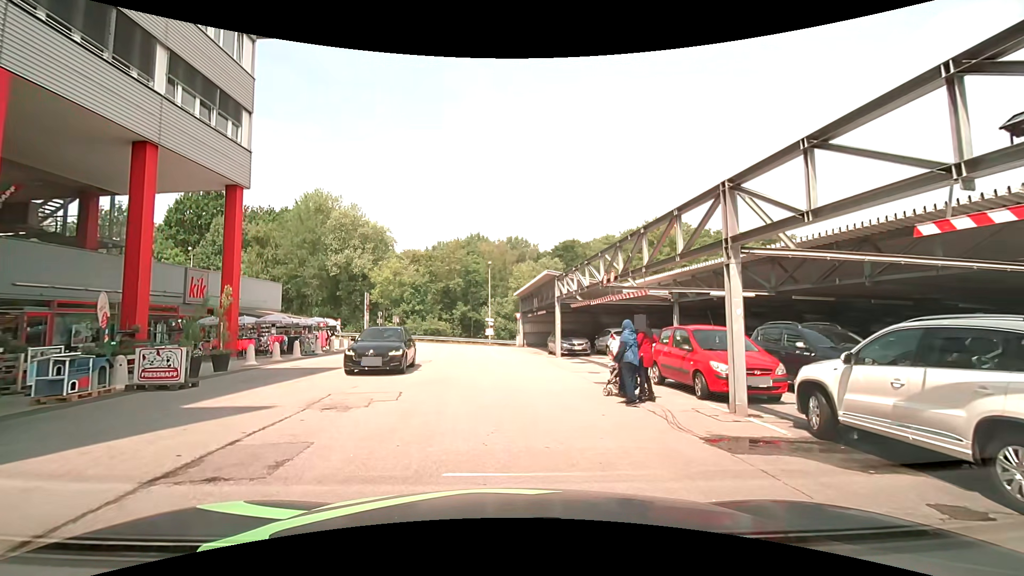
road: service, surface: asphalt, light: Day
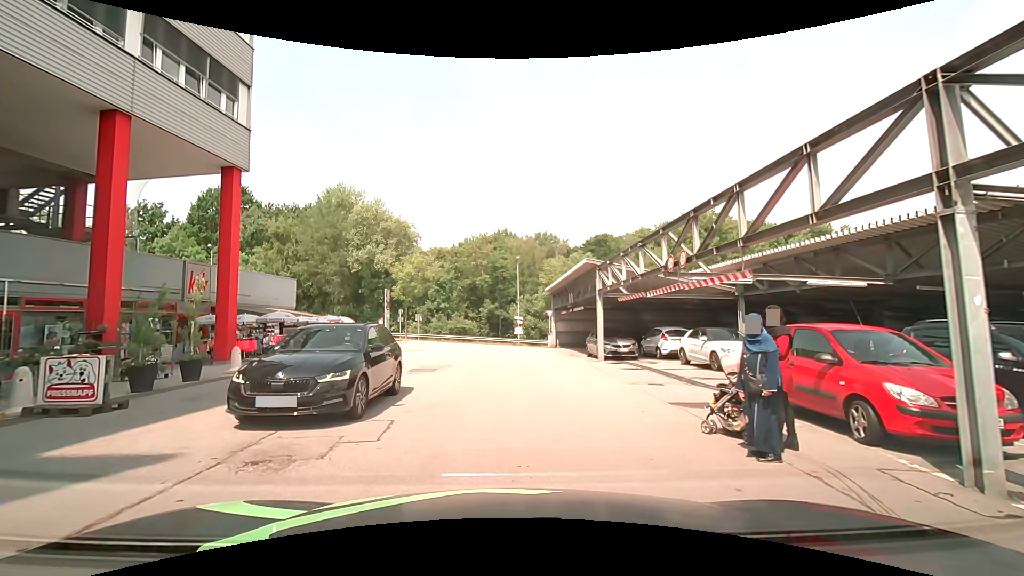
(+0.1, +3.7) m; -1°
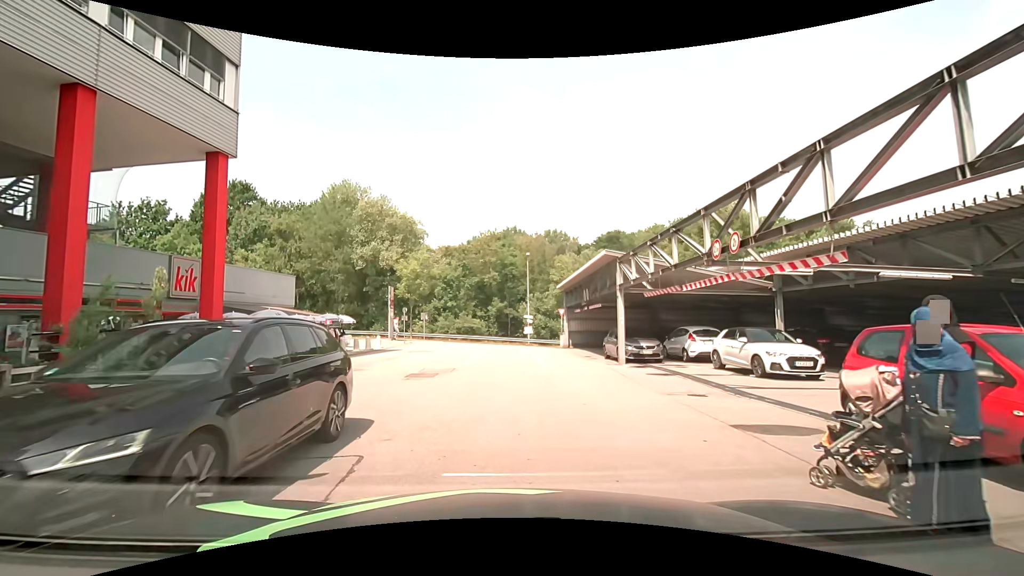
(0.0, +2.1) m; -1°
